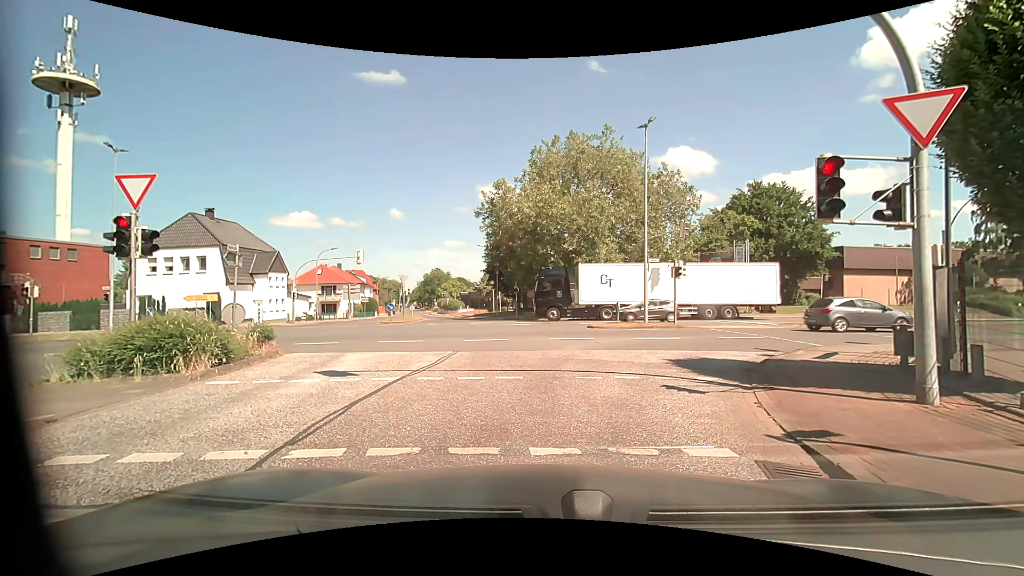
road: unclassified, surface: asphalt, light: Day
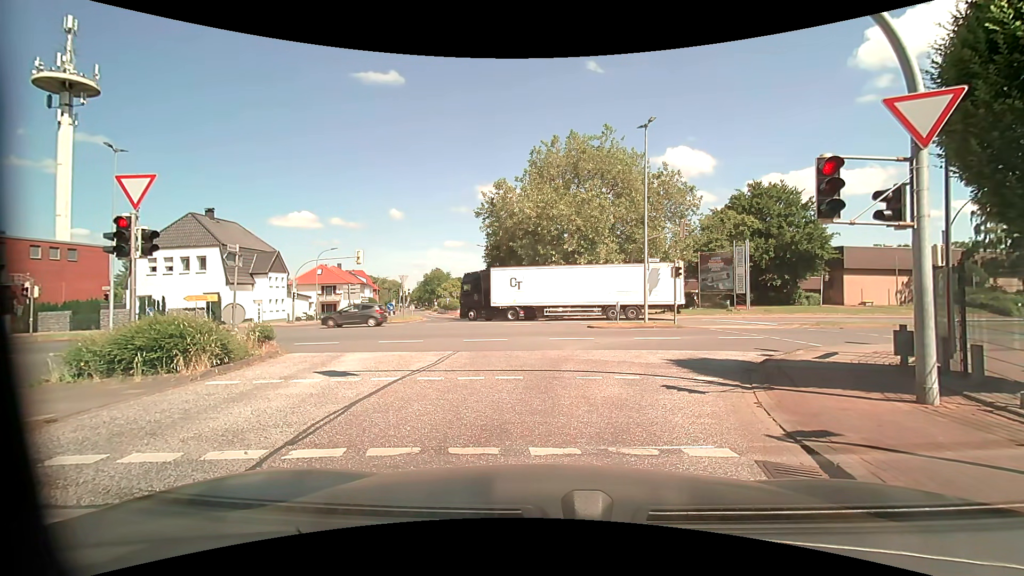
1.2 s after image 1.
(0.0, 0.0) m; 0°
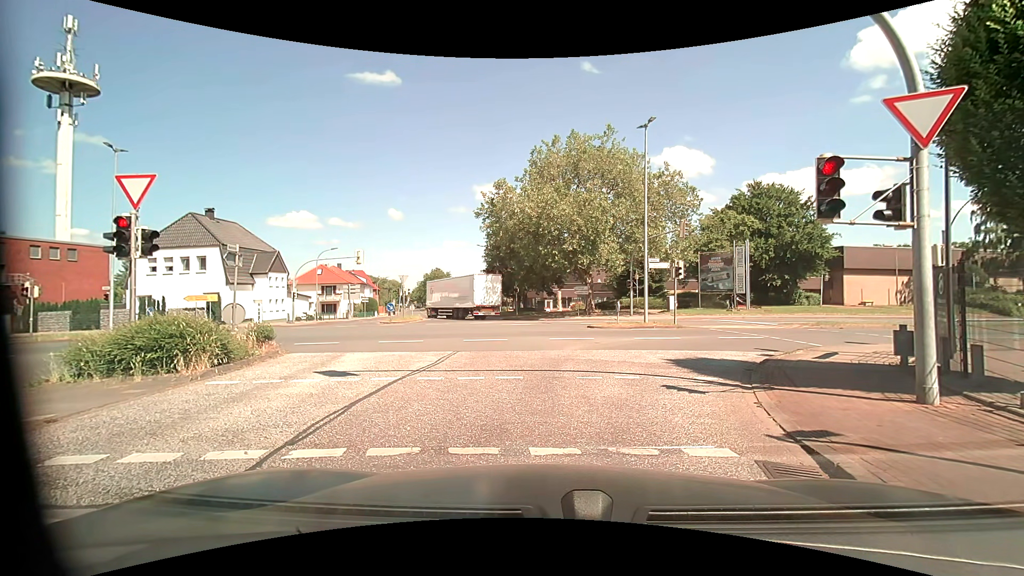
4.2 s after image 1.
(0.0, 0.0) m; 0°
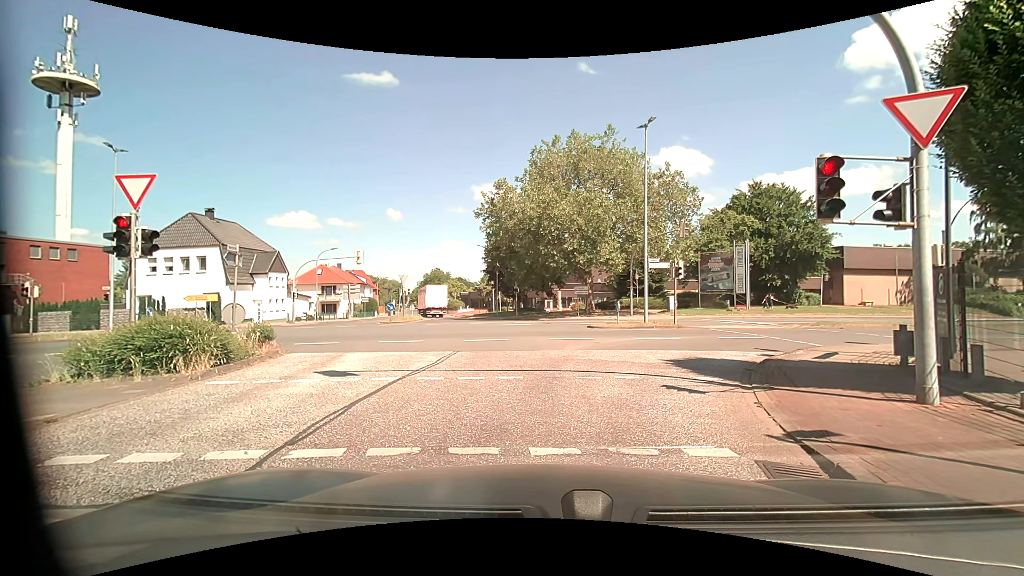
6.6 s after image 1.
(0.0, 0.0) m; 0°
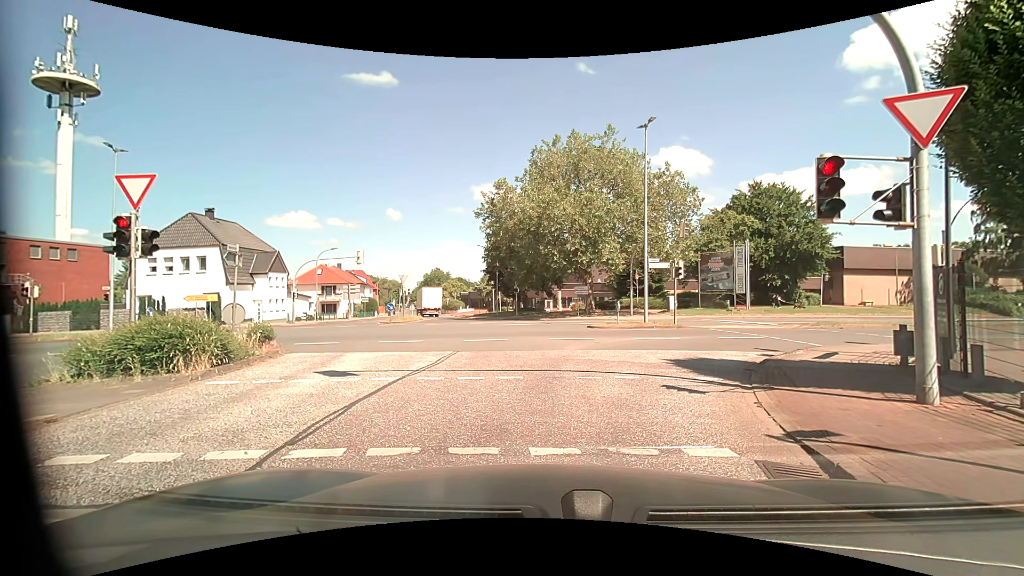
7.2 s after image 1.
(0.0, 0.0) m; 0°
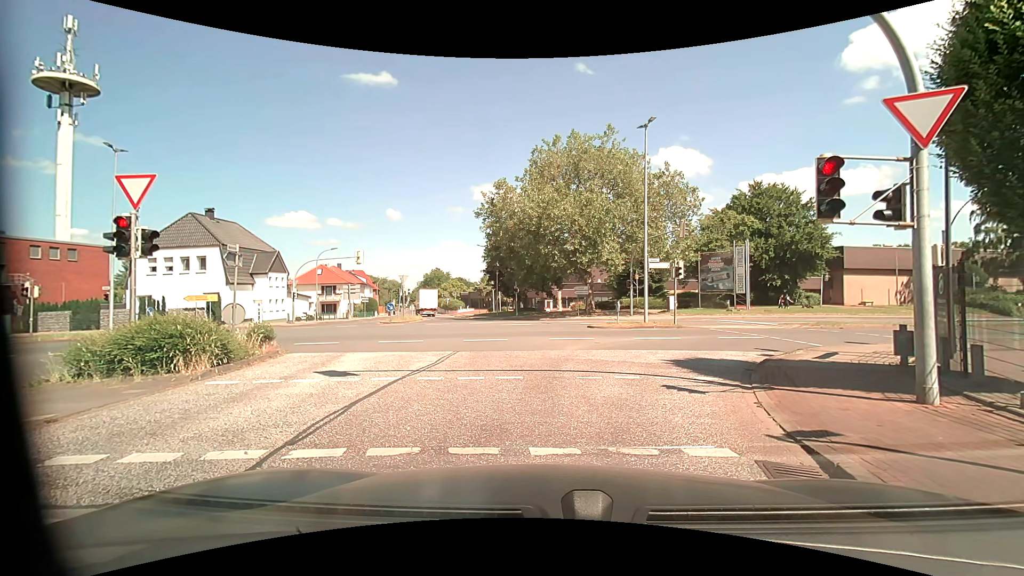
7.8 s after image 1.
(0.0, 0.0) m; 0°
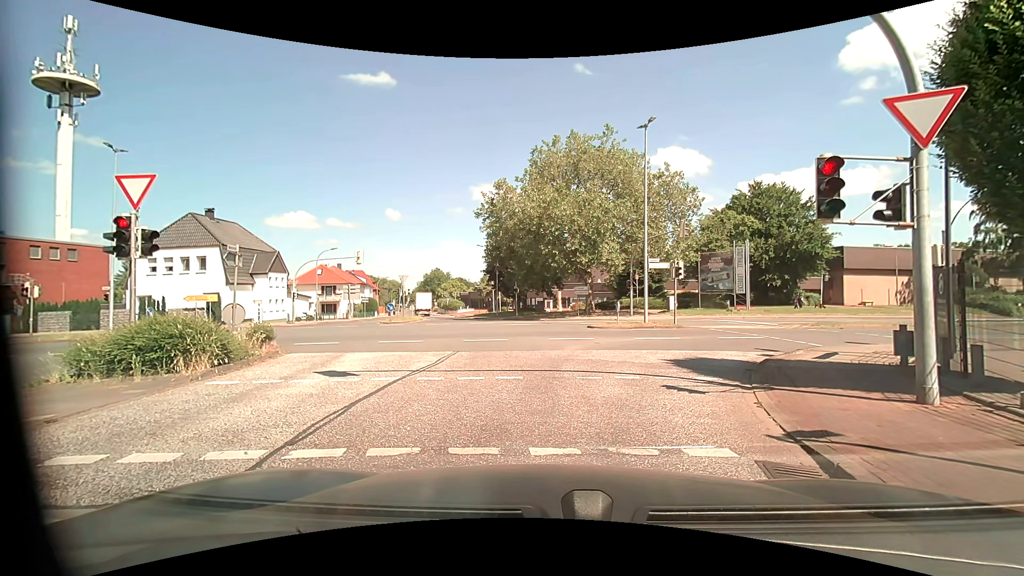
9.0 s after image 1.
(0.0, 0.0) m; 0°
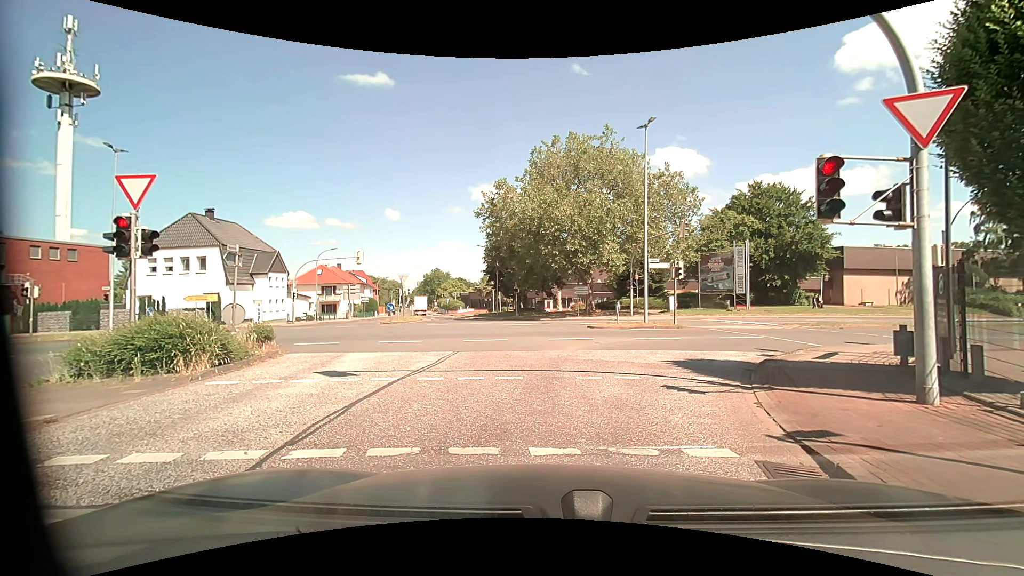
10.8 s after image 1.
(0.0, 0.0) m; 0°
(0, +10) (+5, +19) (+13, +24) (+23, +26) (+33, +28) (+42, +30) (+52, +32) (+62, +34) (+72, +36) (+82, +38) m
